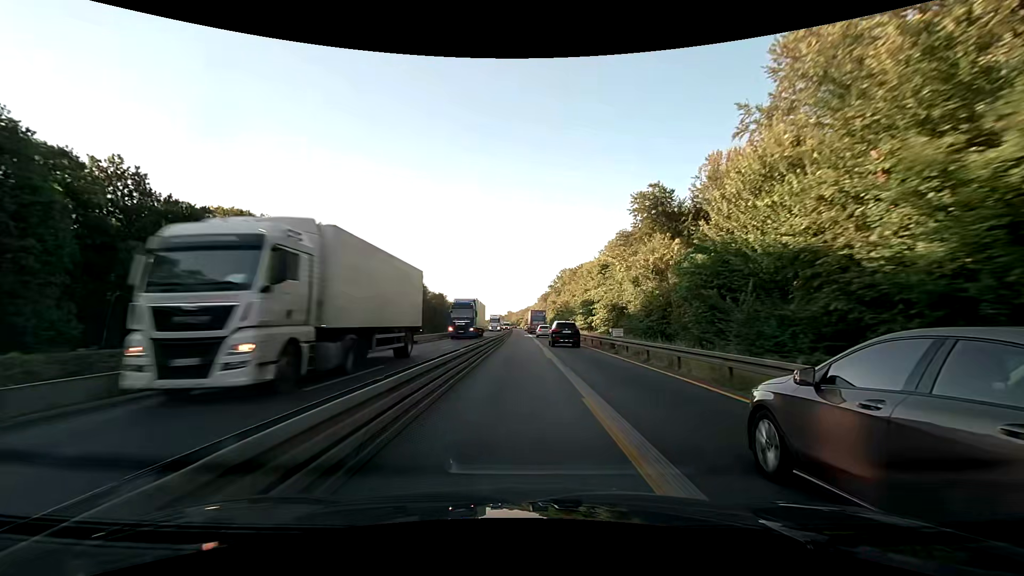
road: motorway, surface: asphalt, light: Day
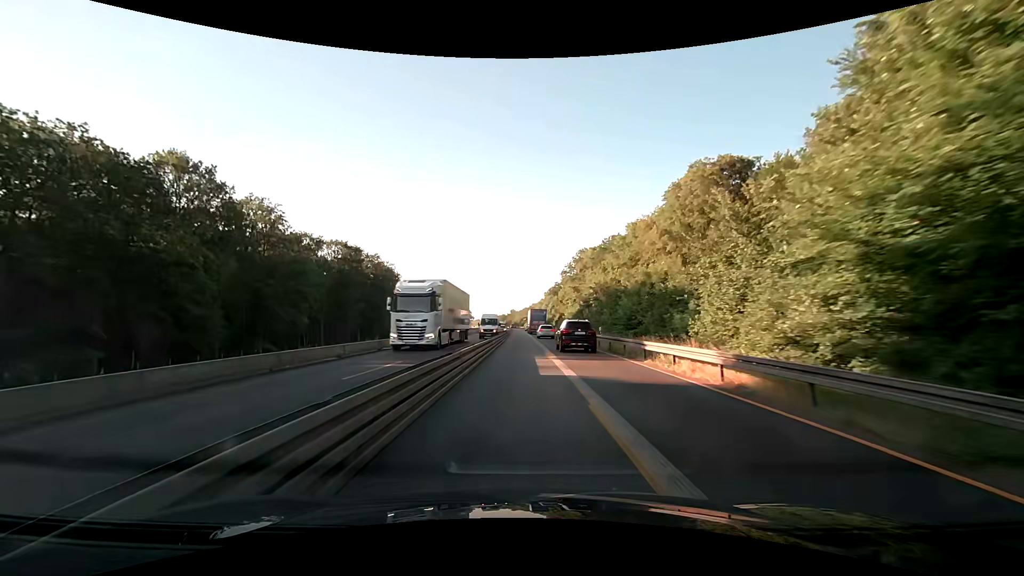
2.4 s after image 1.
(-0.2, +51.5) m; 0°
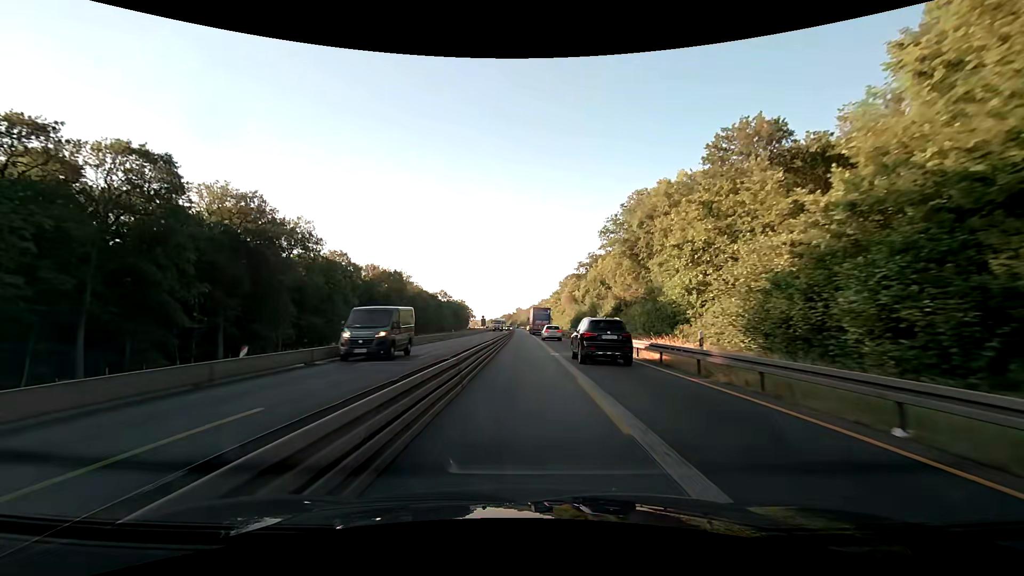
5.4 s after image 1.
(-0.5, +64.4) m; -1°
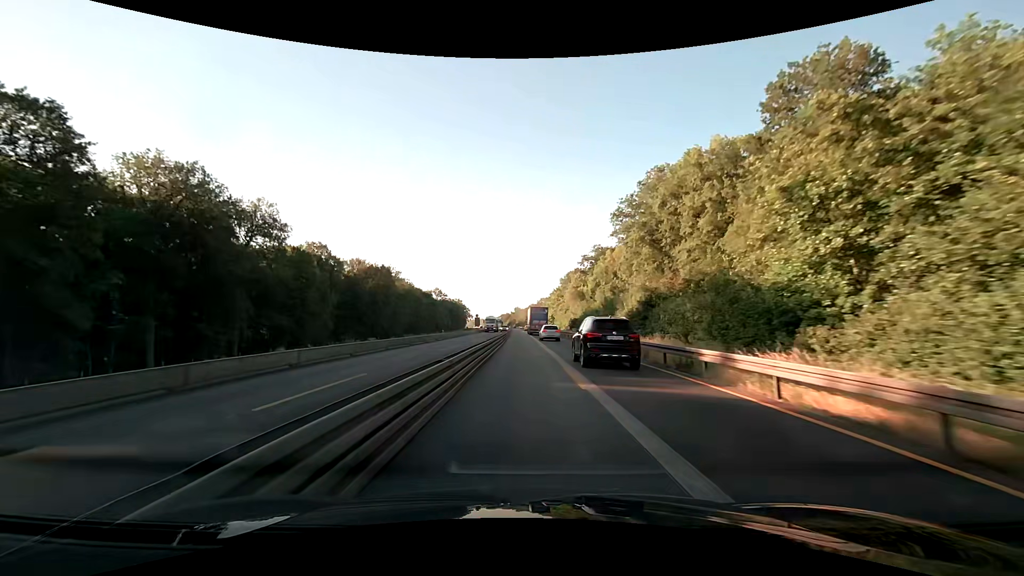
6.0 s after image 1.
(0.0, +12.9) m; 0°
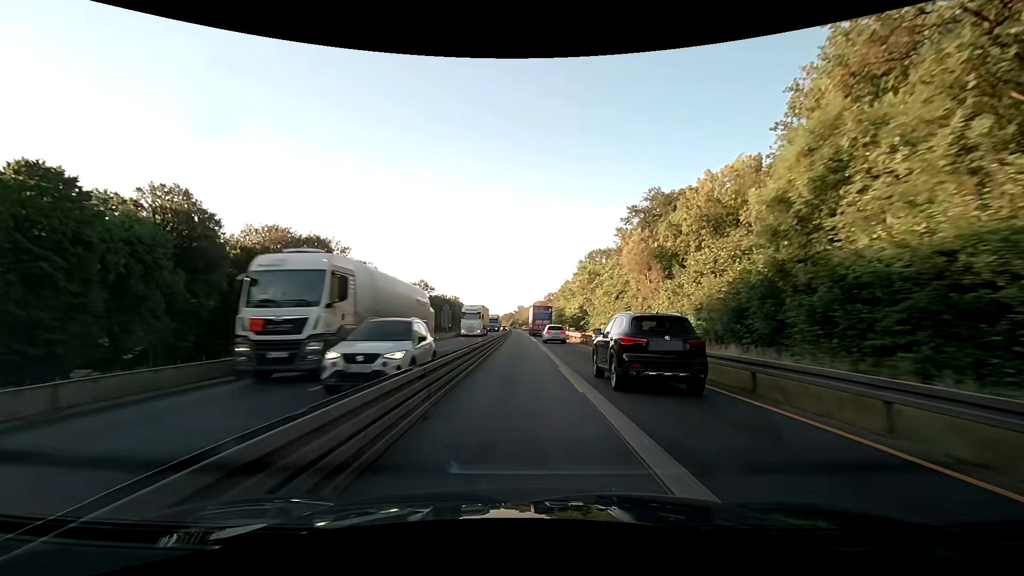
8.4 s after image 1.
(-0.2, +51.5) m; 0°
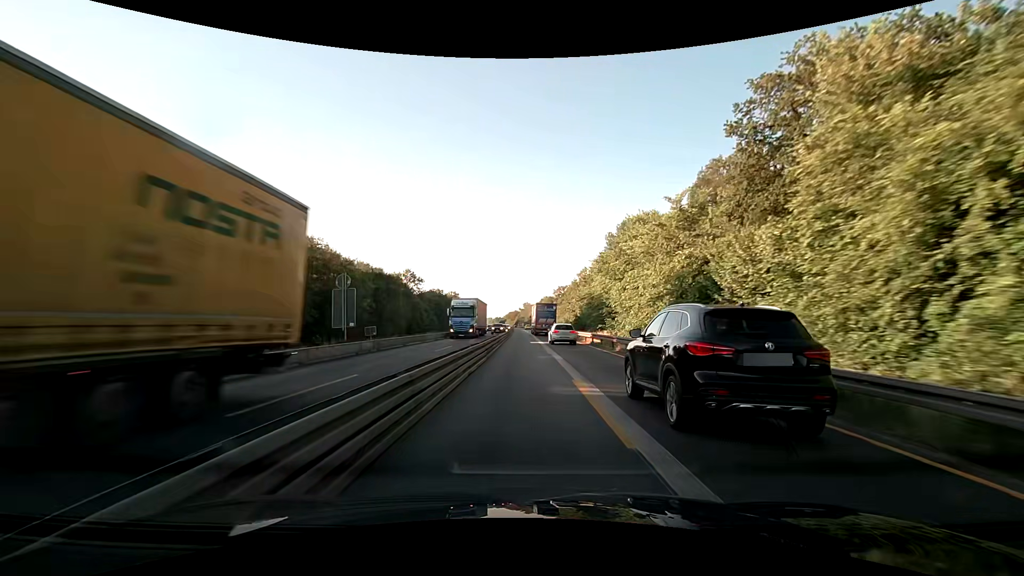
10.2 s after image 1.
(-0.2, +38.5) m; -1°
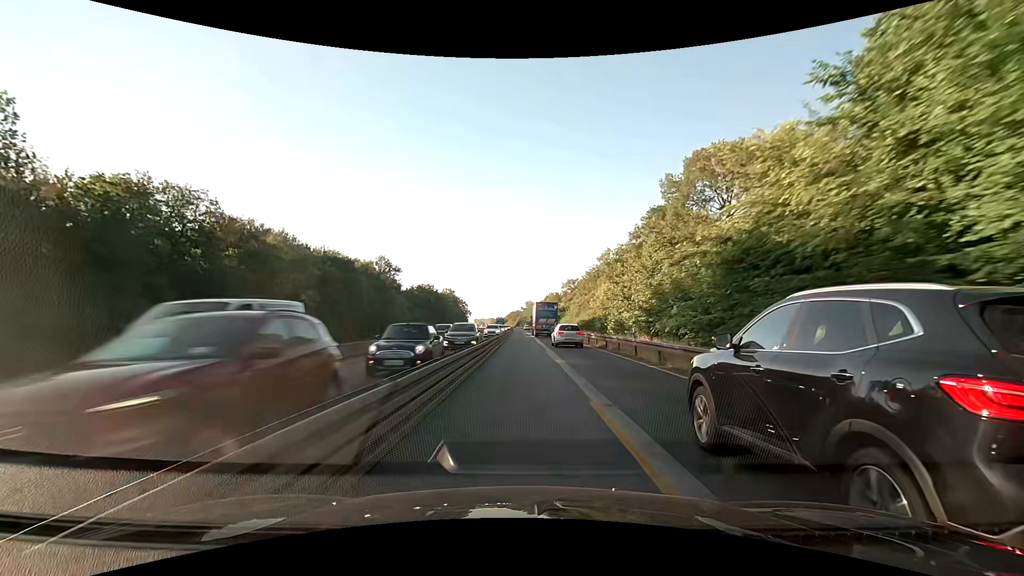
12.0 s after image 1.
(-0.1, +38.2) m; 0°
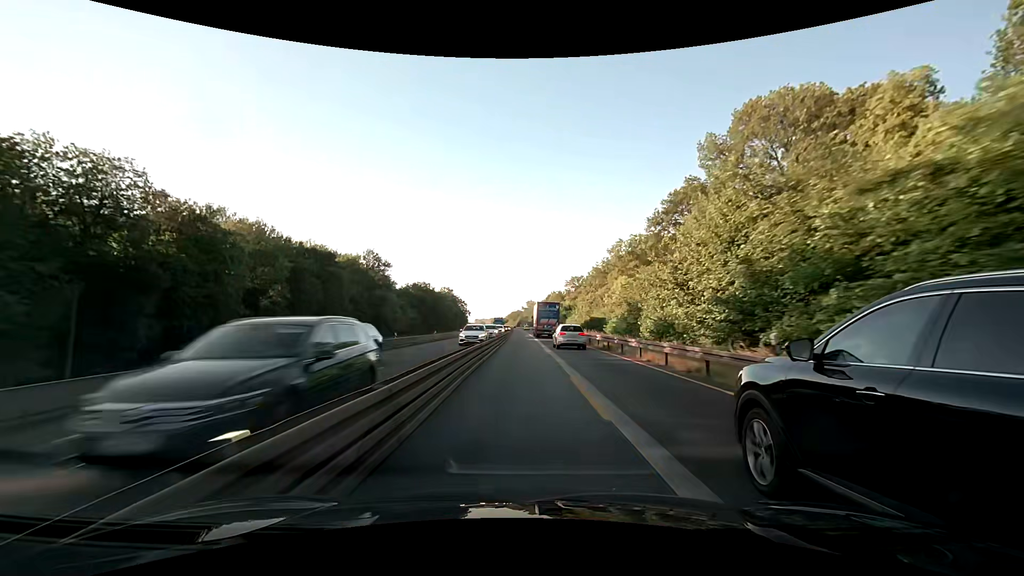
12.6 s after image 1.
(0.0, +12.8) m; 0°
(0, +10) (0, +20) (0, +30) (0, +40) (0, +50) (0, +60) (0, +70) (-1, +80) (-1, +90) (-1, +100) m
